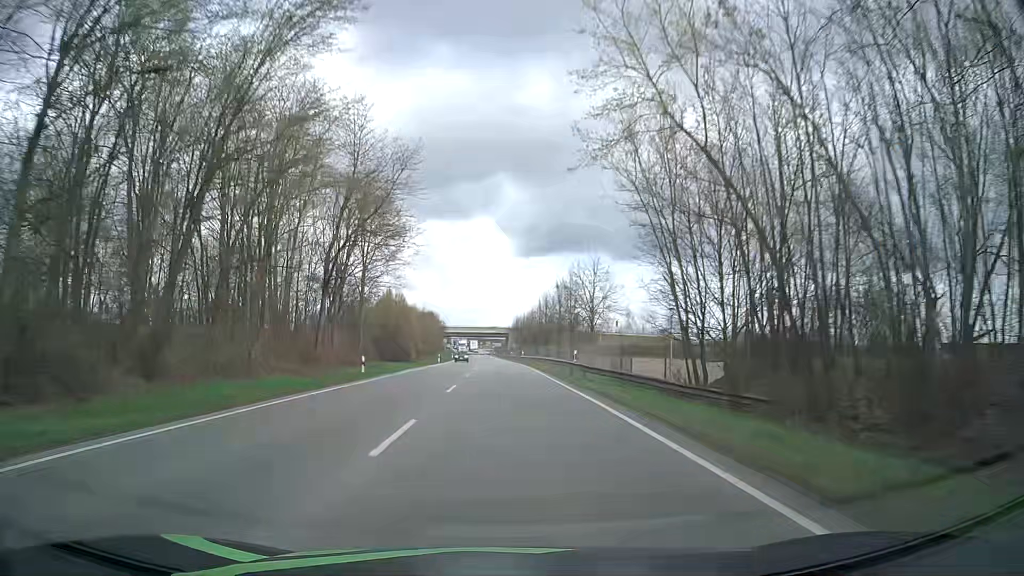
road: primary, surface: asphalt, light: Day
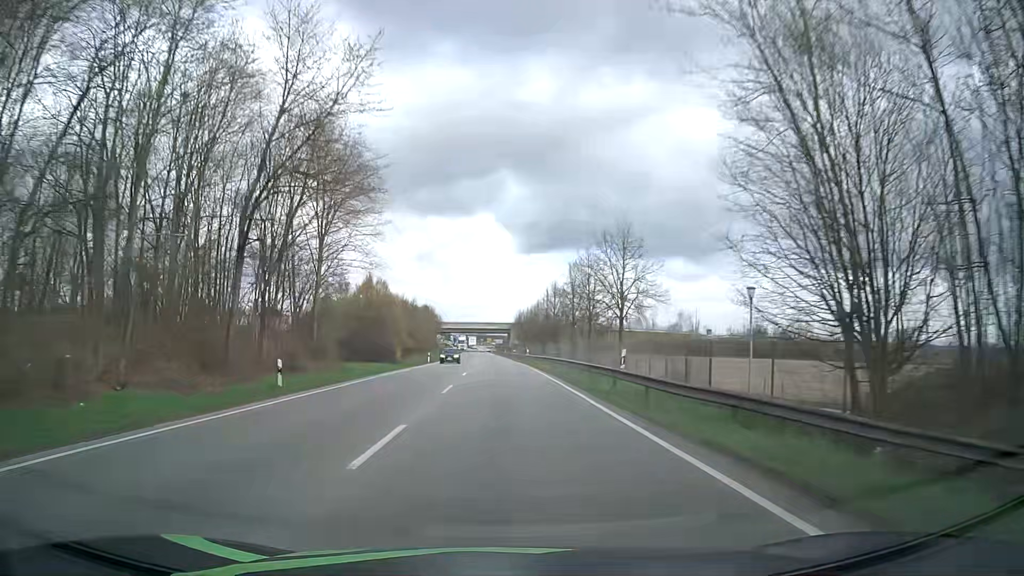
(+0.1, +12.8) m; 0°
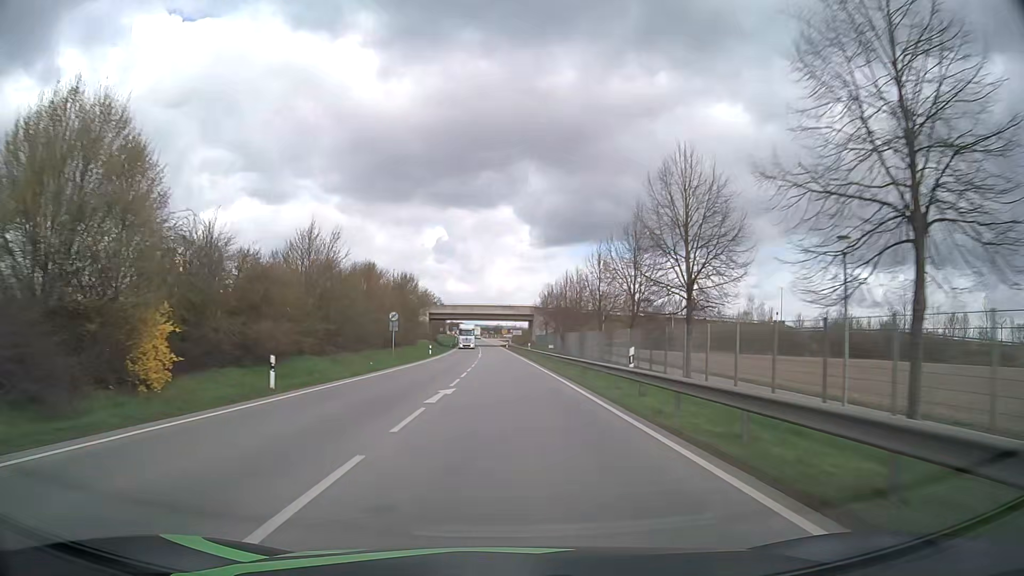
(-0.8, +51.5) m; -2°
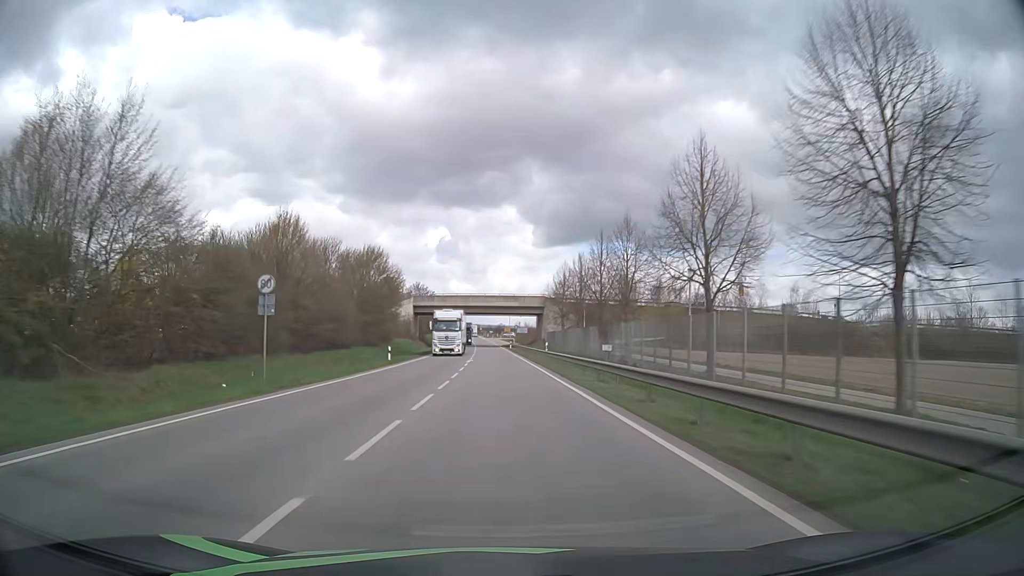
(0.0, +26.0) m; 0°
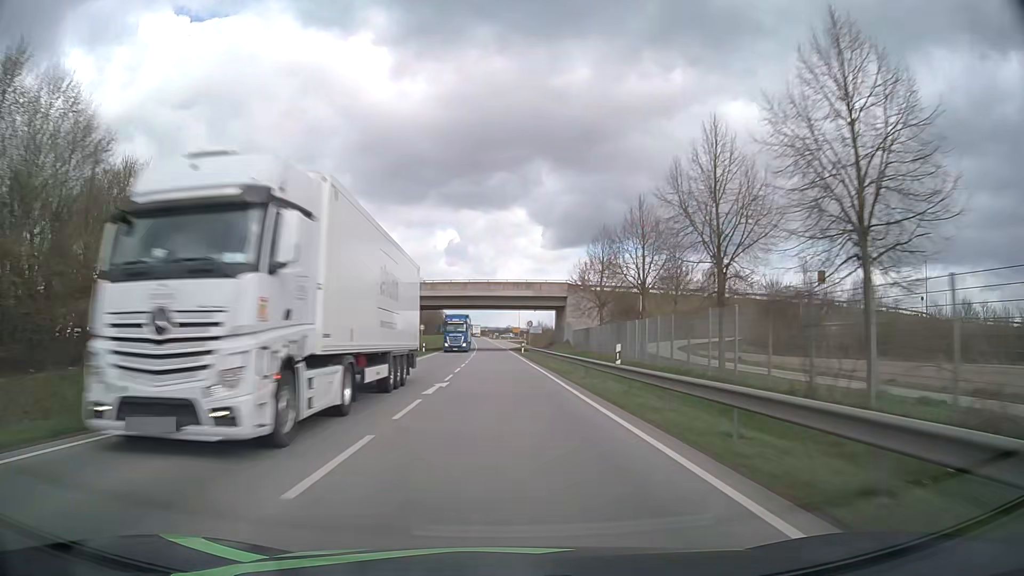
(-0.2, +26.1) m; -1°
(0, +10) (0, +20) (0, +30) (0, +40) (-1, +50) (-1, +60) (-1, +70) (-2, +80) (-2, +90) (-2, +100) m
